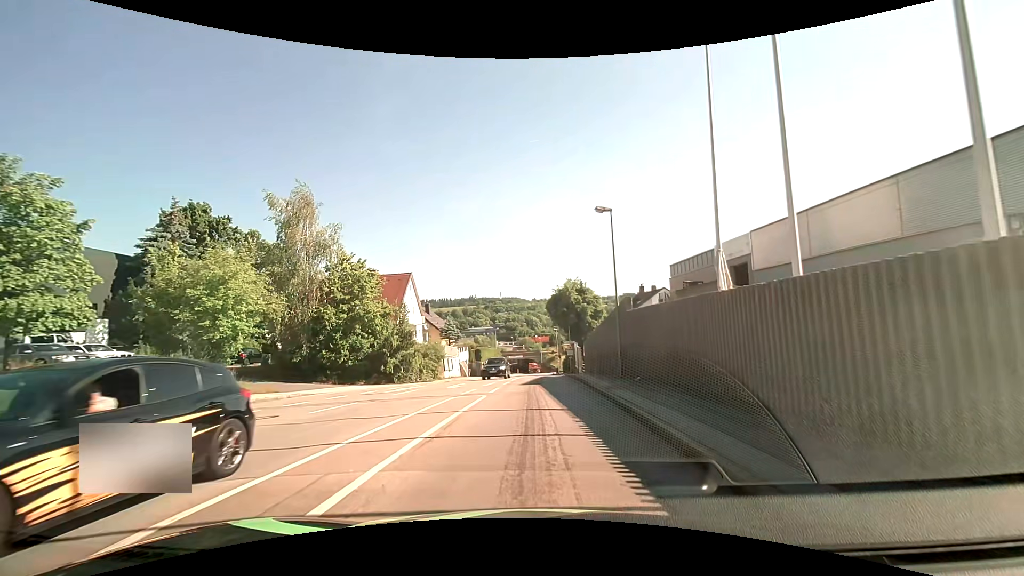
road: tertiary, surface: asphalt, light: Day
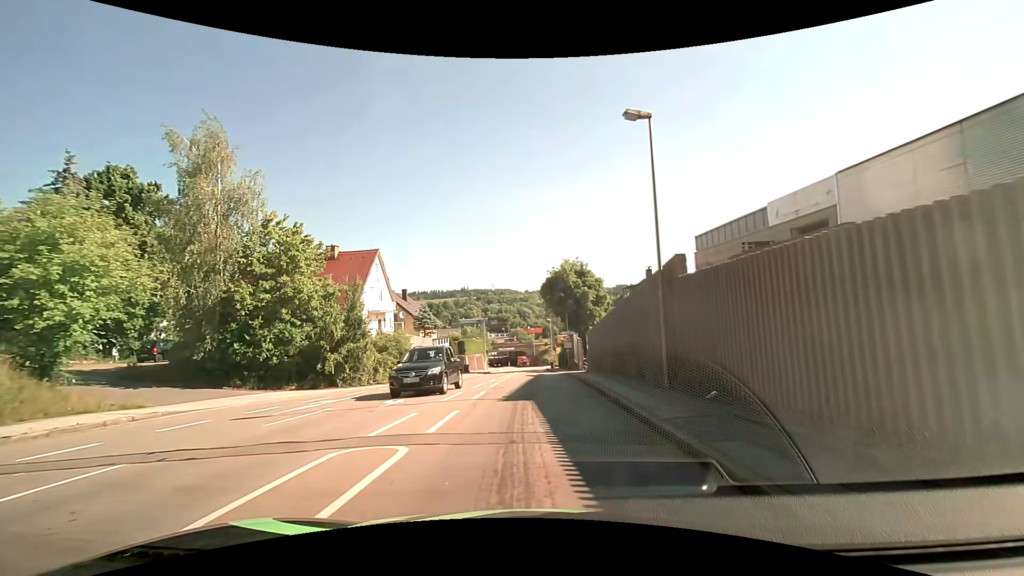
(+0.1, +9.1) m; +1°
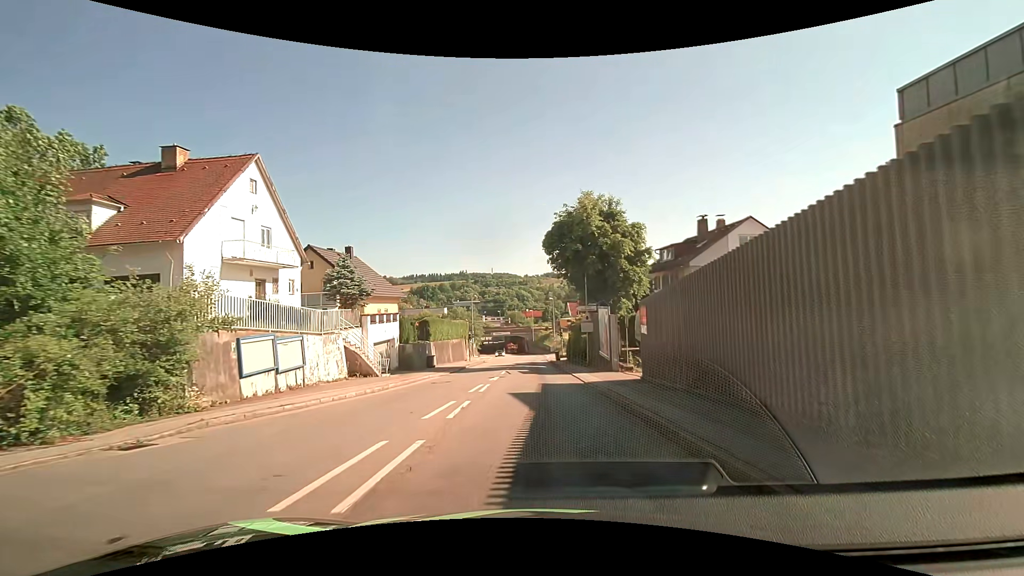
(0.0, +20.0) m; 0°
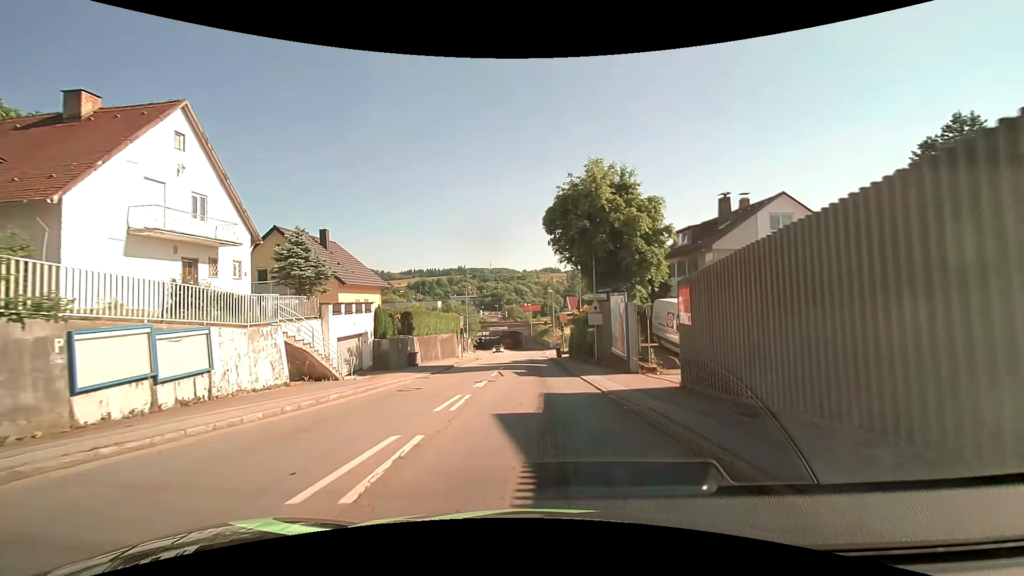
(0.0, +5.2) m; 0°
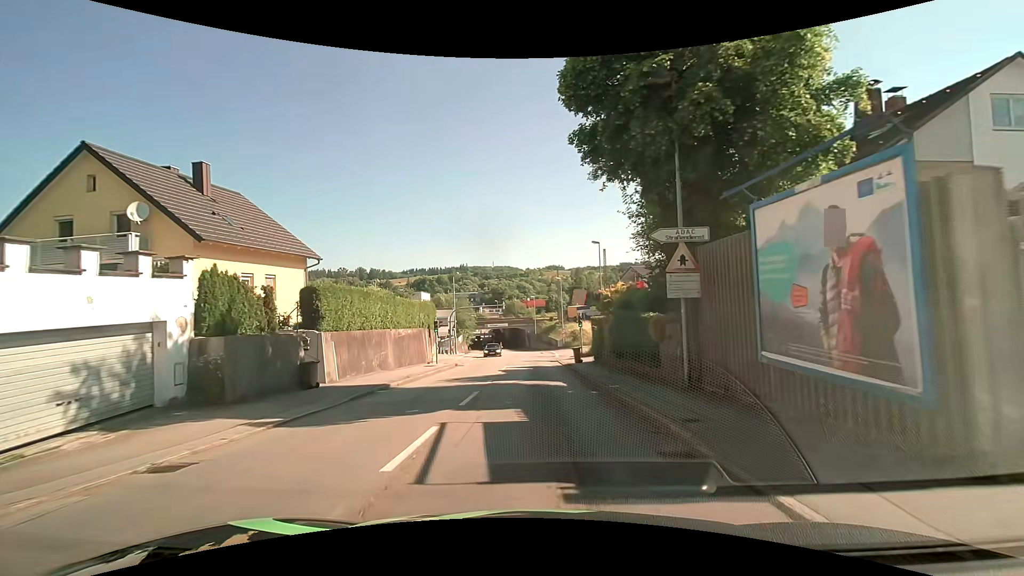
(+0.1, +15.9) m; 0°
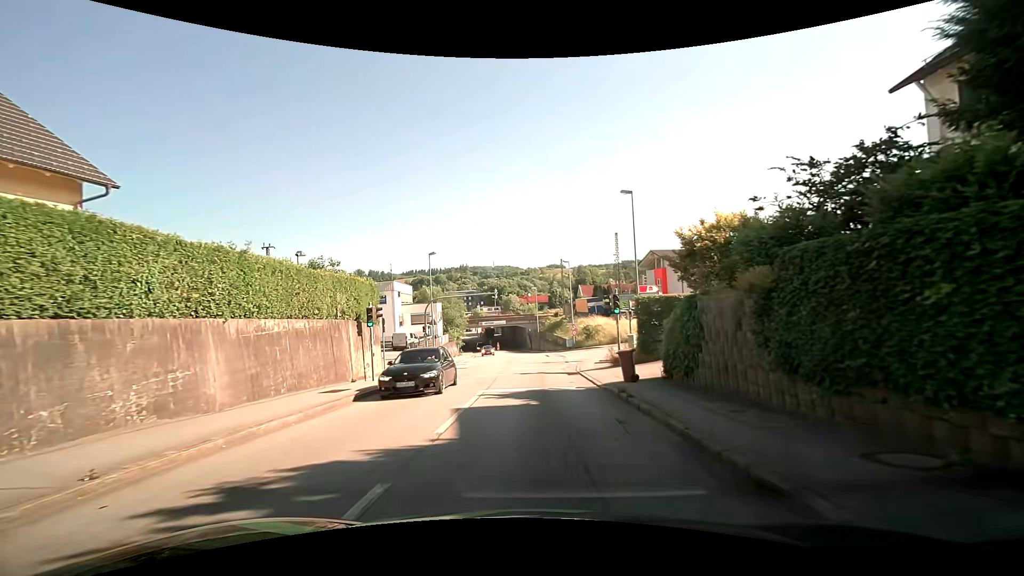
(0.0, +15.1) m; 0°
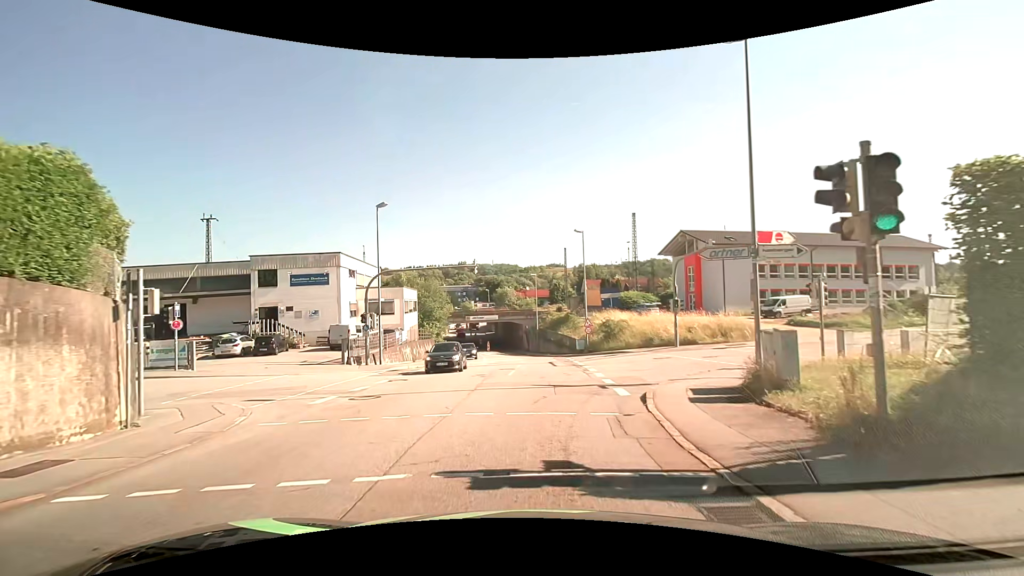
(+0.1, +16.0) m; 0°
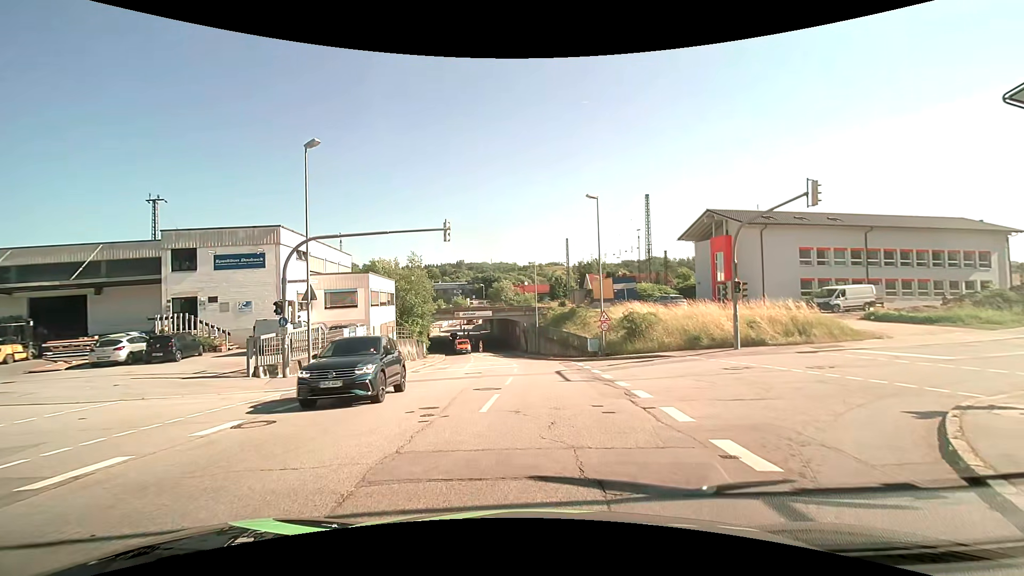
(0.0, +9.7) m; 0°
(-2, +10) (-10, +14) (-20, +13) (-30, +11) (-40, +10) (-50, +8) (-60, +7) (-70, +6) (-80, +4) (-89, +3) m
